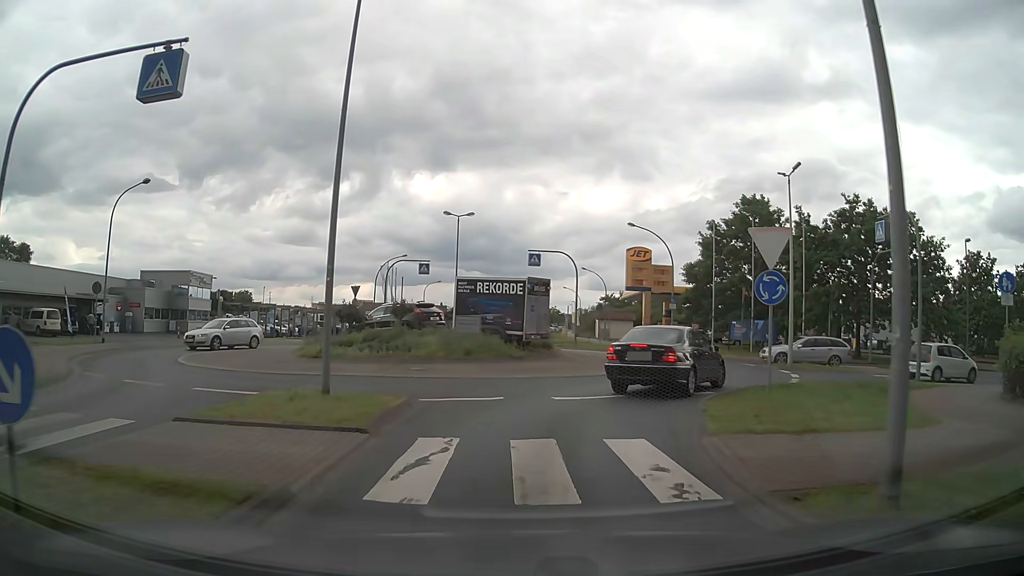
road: tertiary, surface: asphalt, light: Day
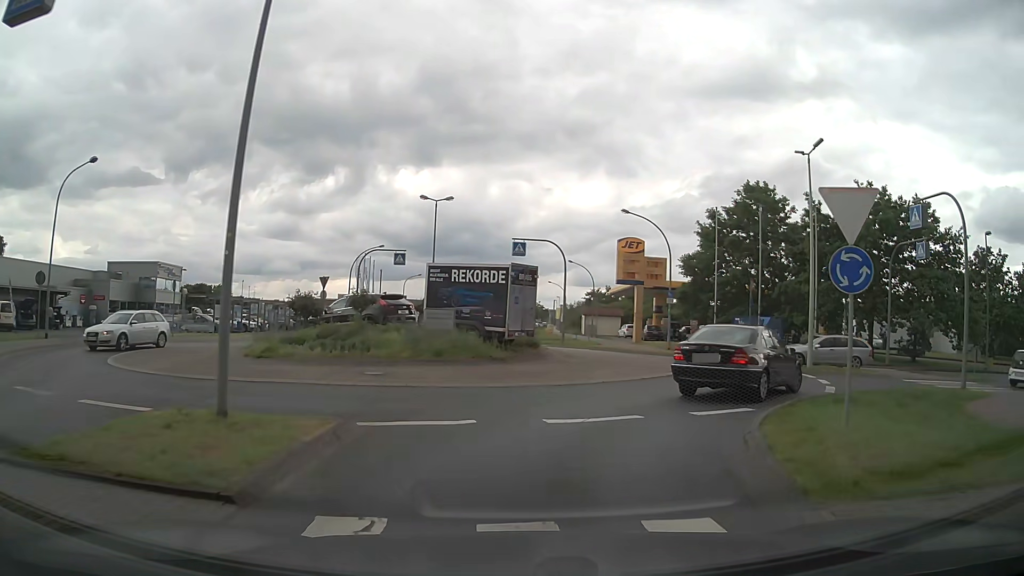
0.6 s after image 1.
(0.0, +3.6) m; +1°
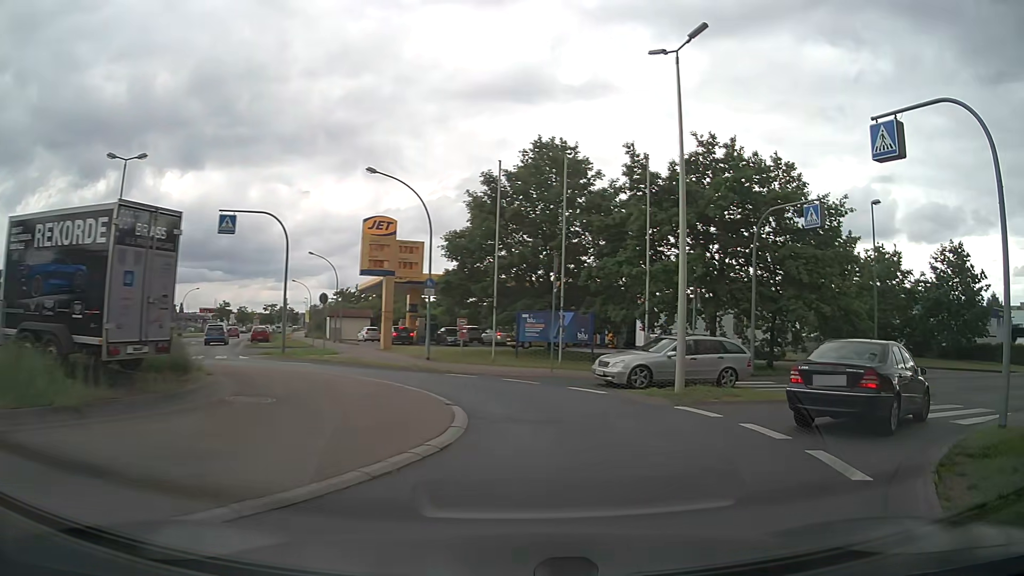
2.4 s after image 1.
(+1.5, +10.4) m; +21°
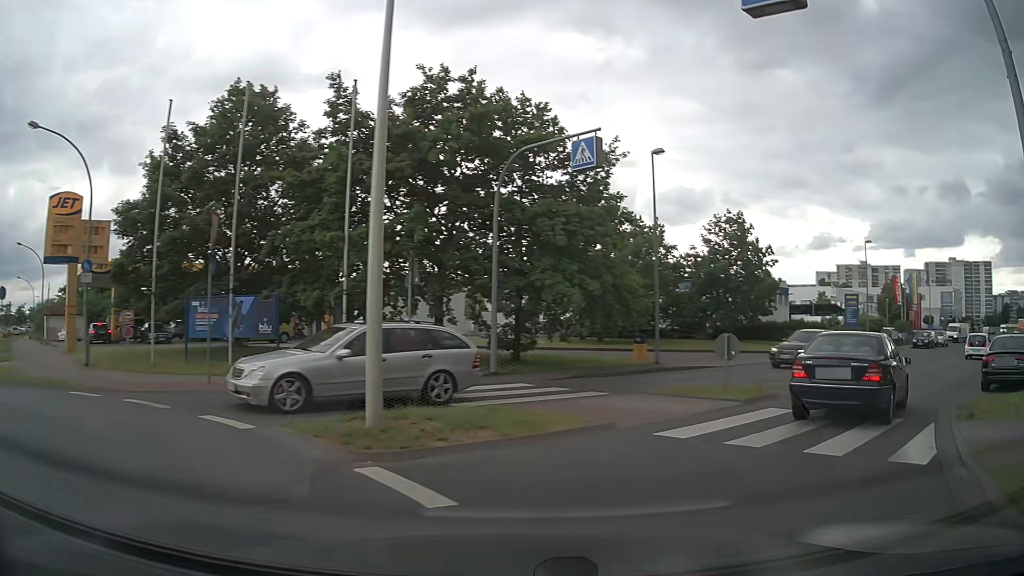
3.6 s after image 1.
(+1.3, +6.4) m; +24°
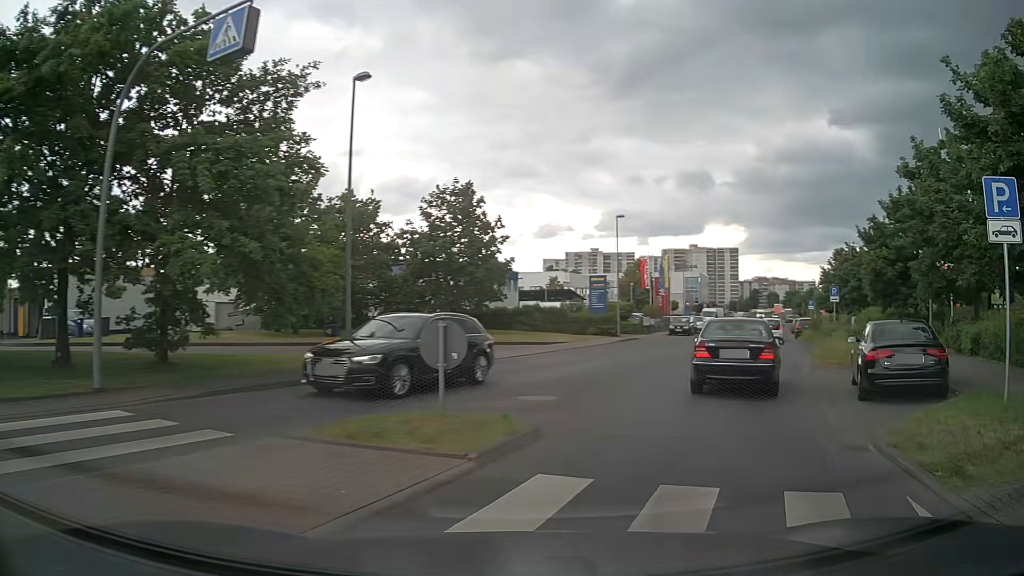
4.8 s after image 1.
(+1.2, +6.4) m; +22°
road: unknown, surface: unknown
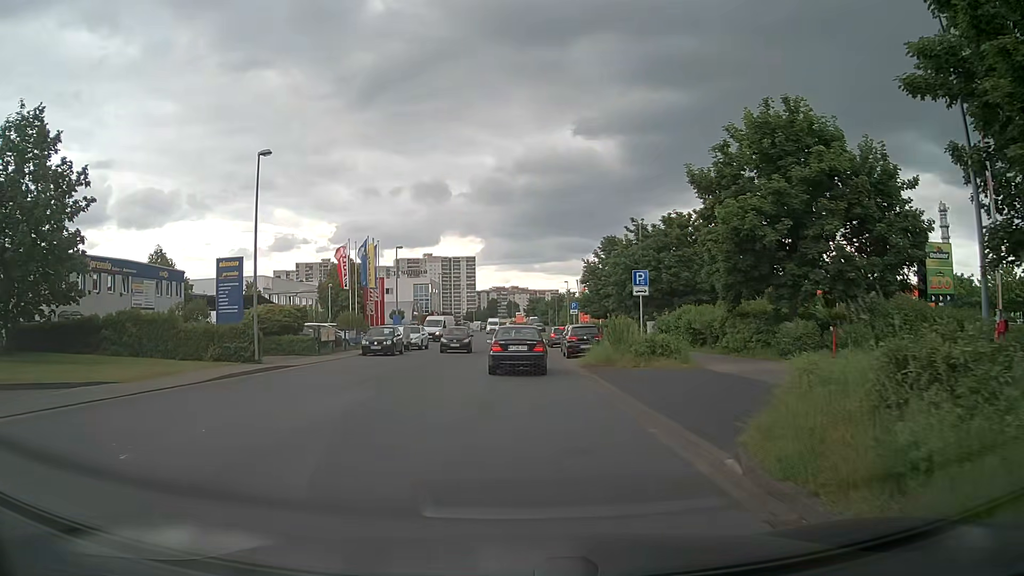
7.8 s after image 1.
(+5.4, +18.1) m; +22°
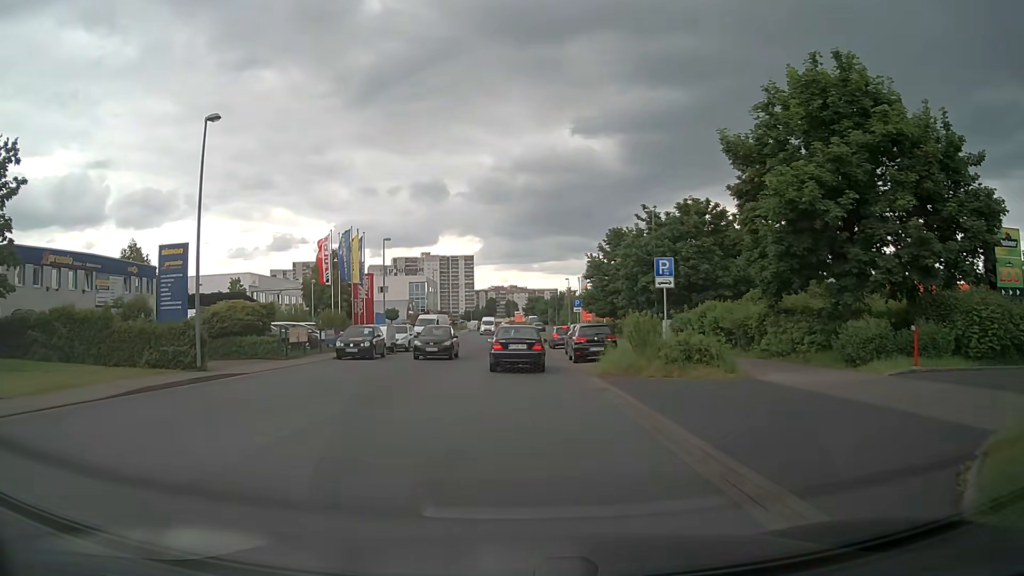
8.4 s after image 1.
(0.0, +4.6) m; 0°
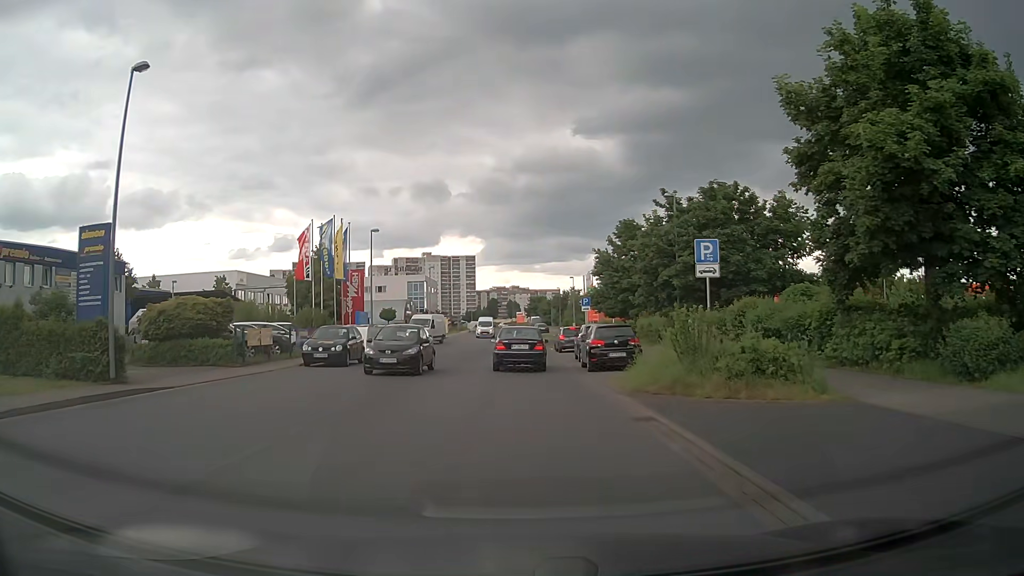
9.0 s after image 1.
(0.0, +4.9) m; 0°
(0, +10) (0, +20) (0, +30) (0, +40) (0, +50) (0, +60) (0, +70) (0, +80) (0, +90) (-3, +99) m
